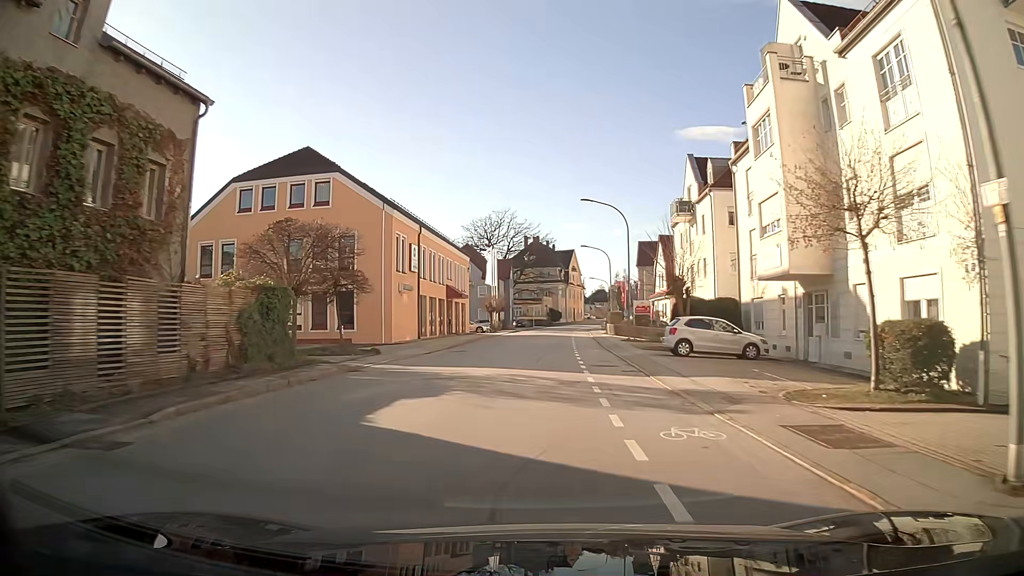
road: tertiary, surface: asphalt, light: Day
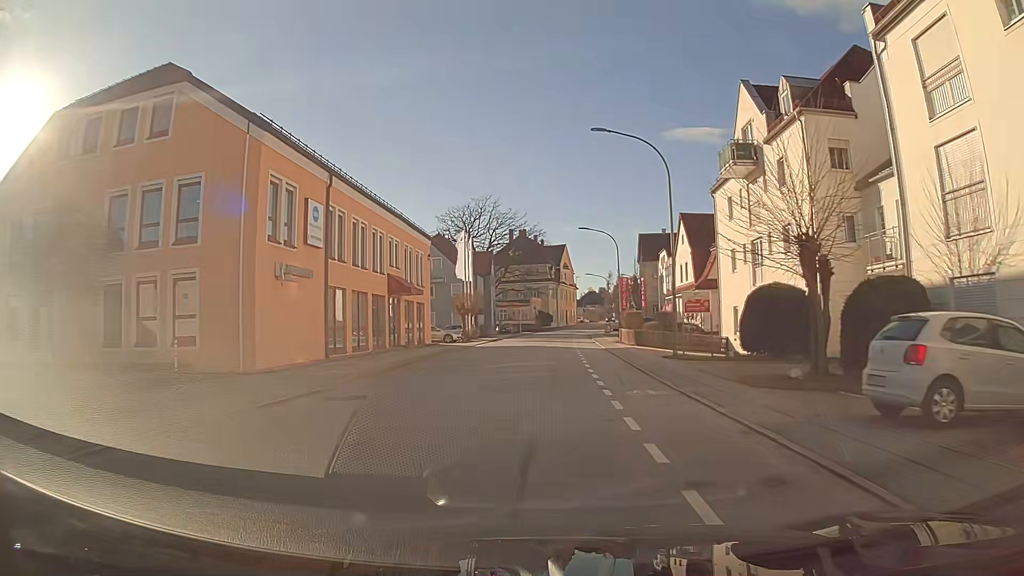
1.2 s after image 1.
(+0.1, +16.4) m; +1°
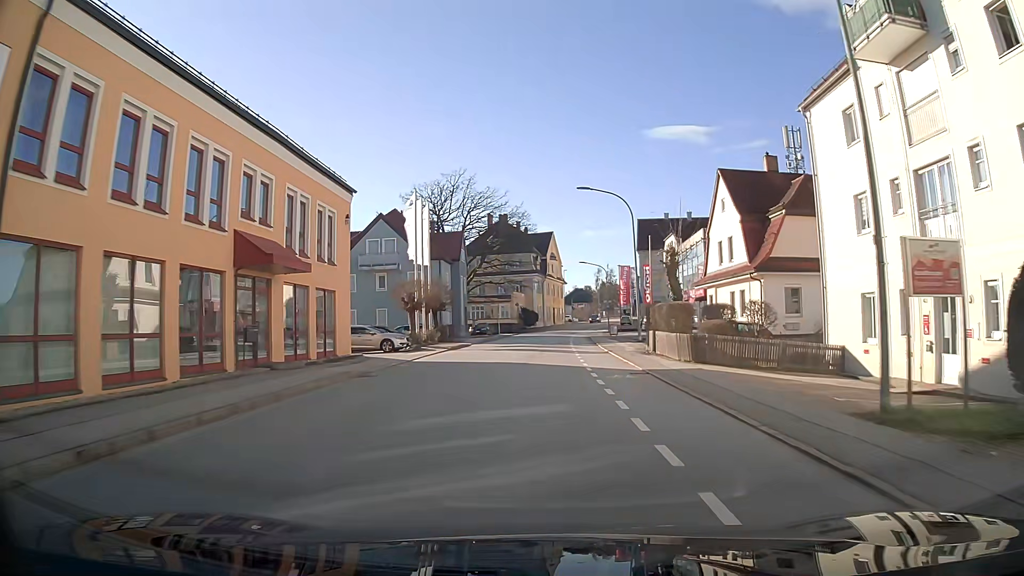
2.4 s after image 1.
(+0.2, +16.4) m; +1°
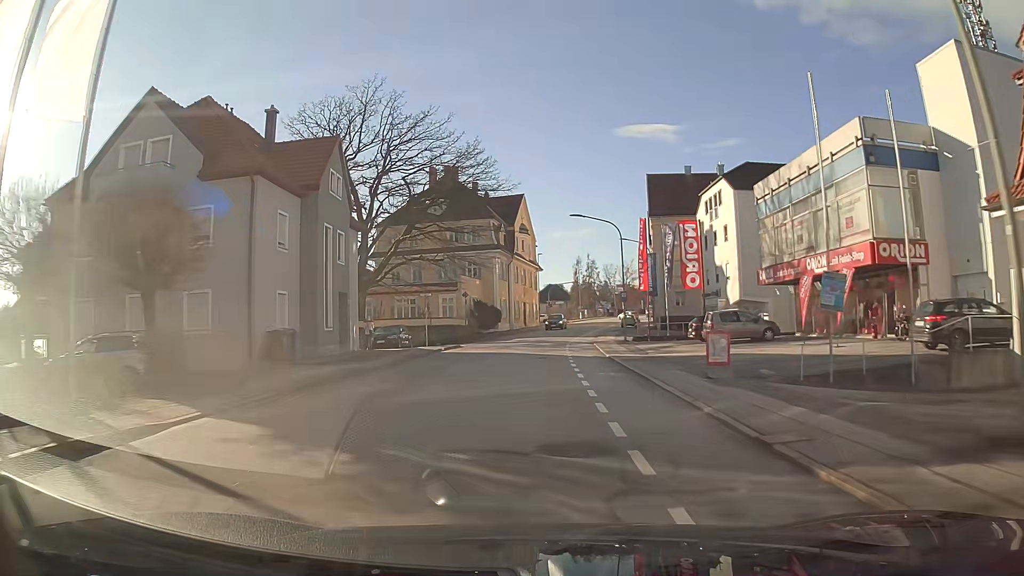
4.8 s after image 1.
(+0.7, +32.9) m; +2°
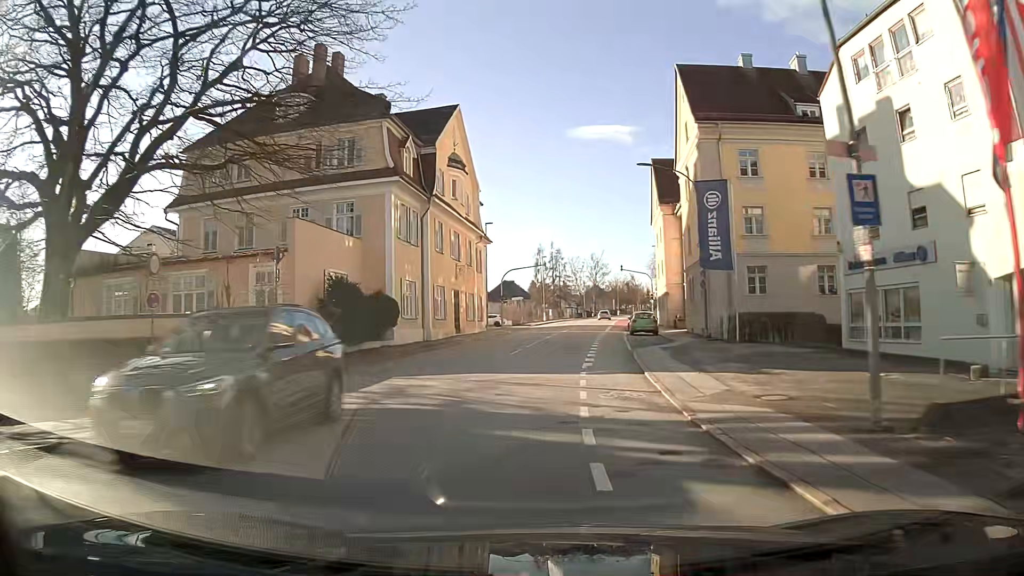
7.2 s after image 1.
(+1.0, +33.0) m; +4°
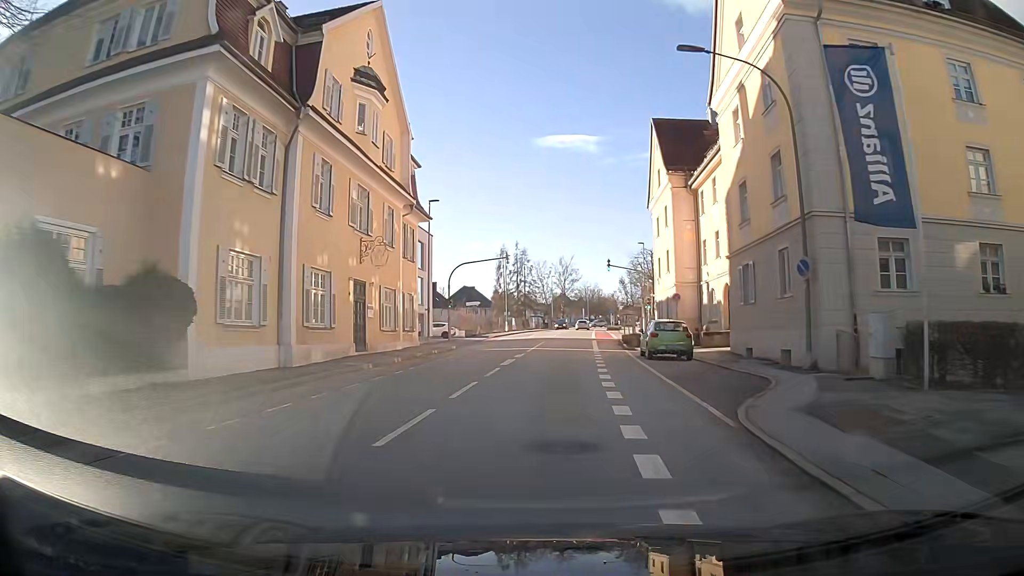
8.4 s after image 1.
(+0.4, +16.5) m; +3°
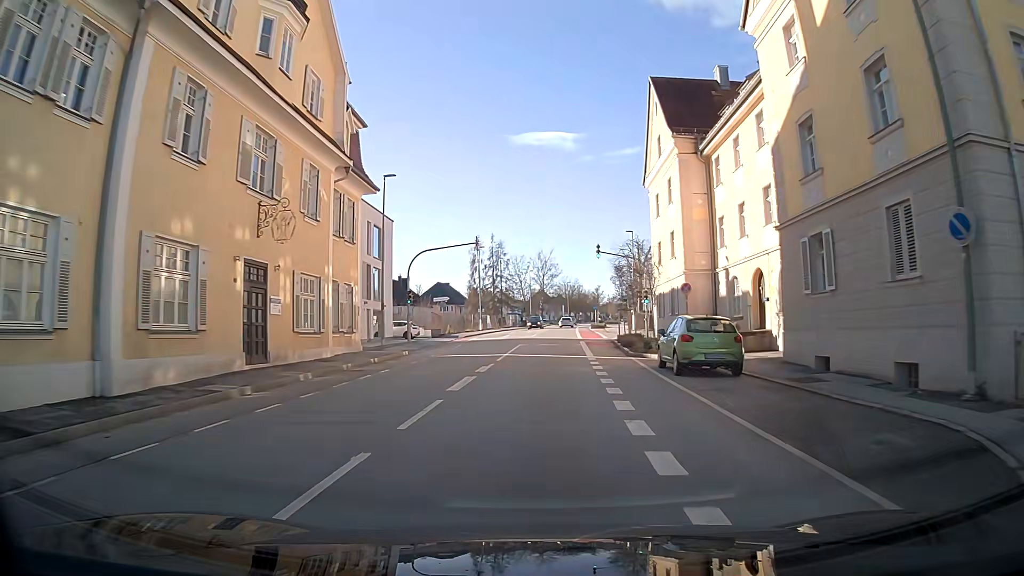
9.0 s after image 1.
(+0.1, +8.1) m; +1°
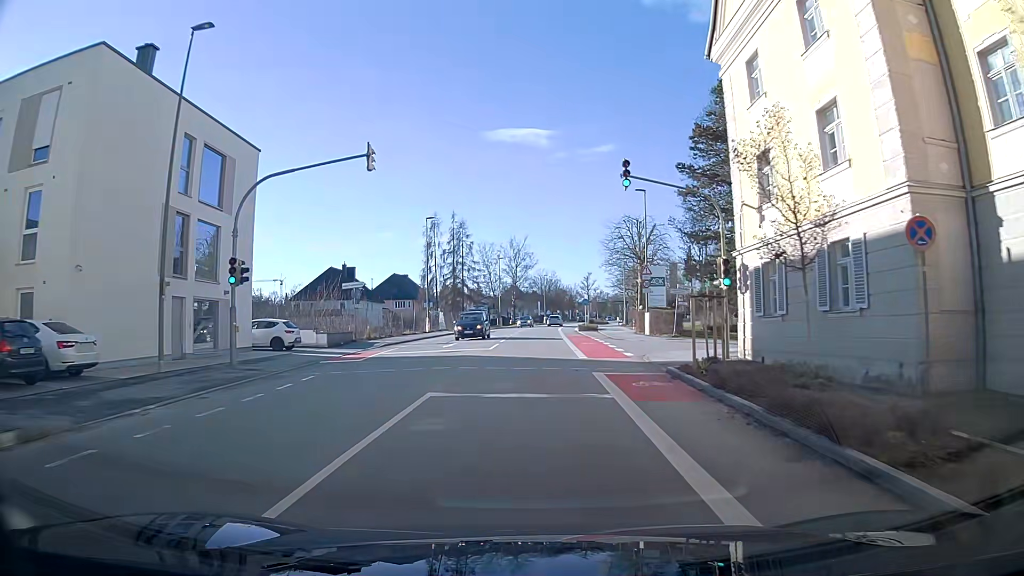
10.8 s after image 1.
(+0.5, +22.6) m; +2°
